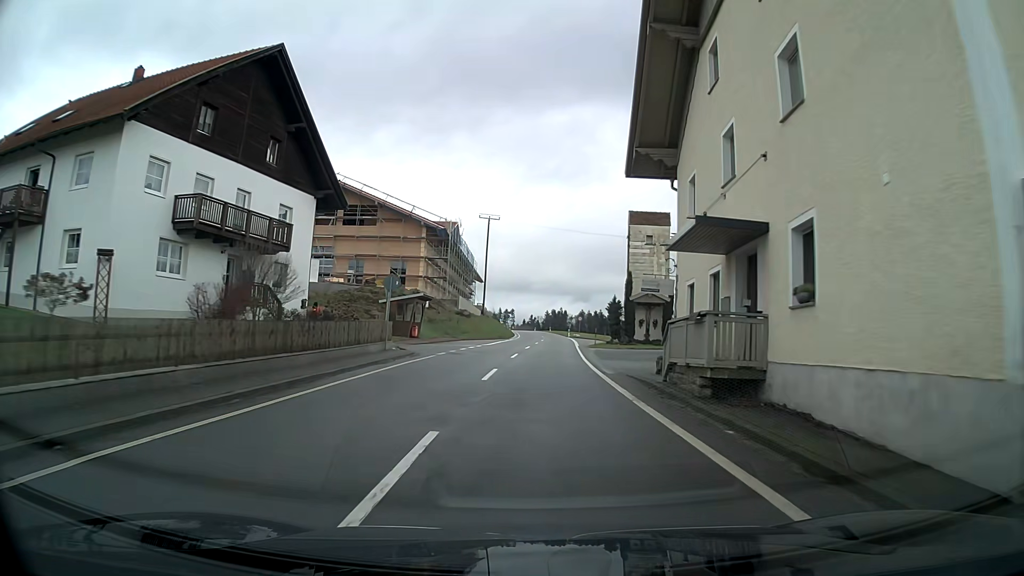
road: tertiary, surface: asphalt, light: Day
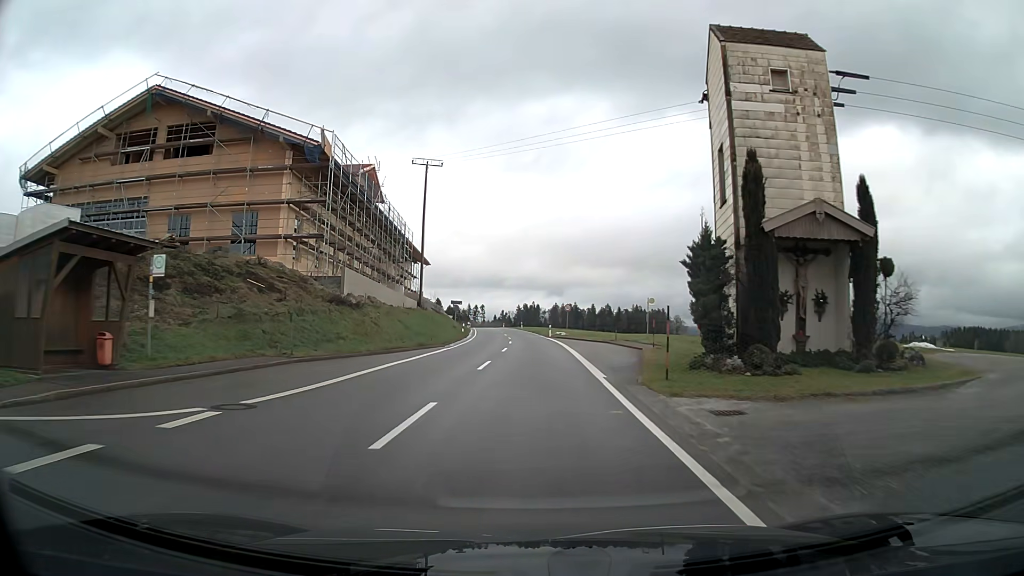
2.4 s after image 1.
(+0.9, +33.1) m; +2°
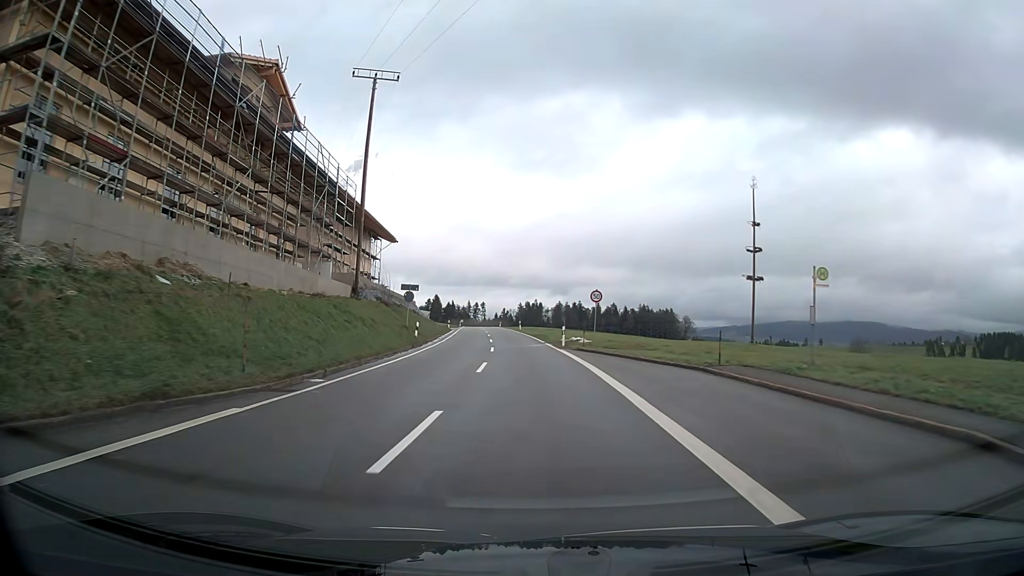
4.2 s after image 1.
(0.0, +24.9) m; -1°
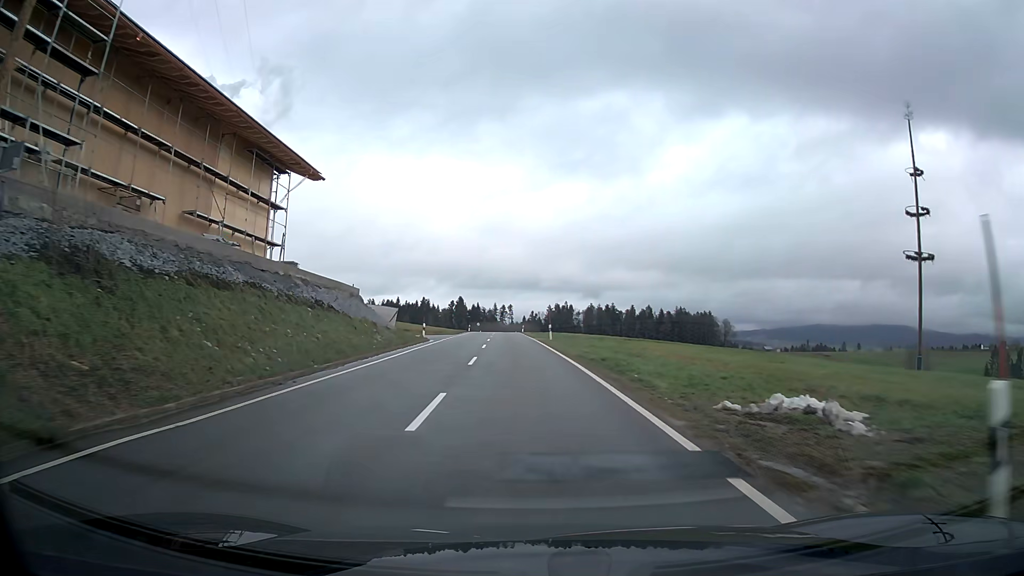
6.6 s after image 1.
(-0.7, +33.4) m; -3°
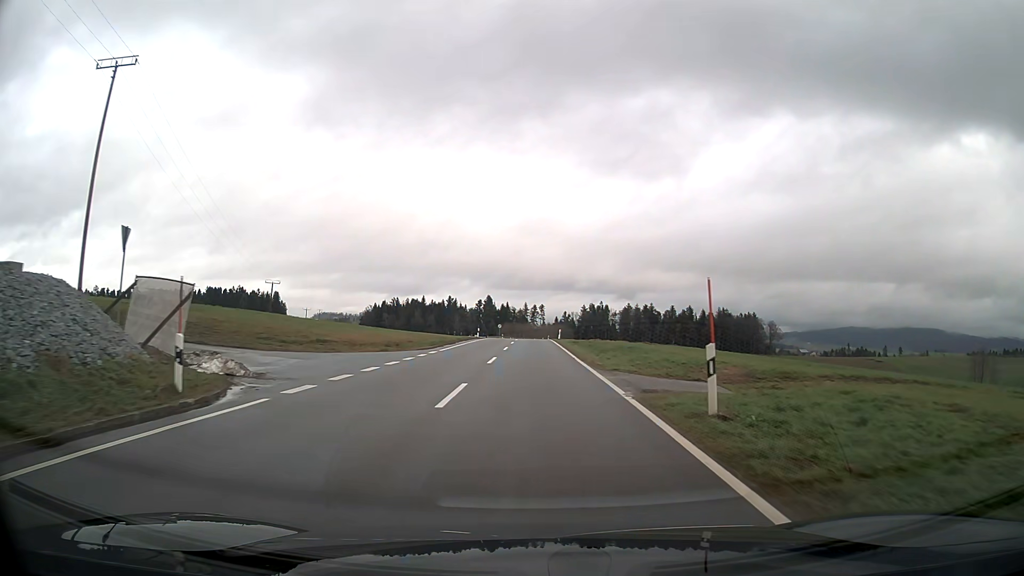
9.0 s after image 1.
(-0.8, +33.5) m; -2°
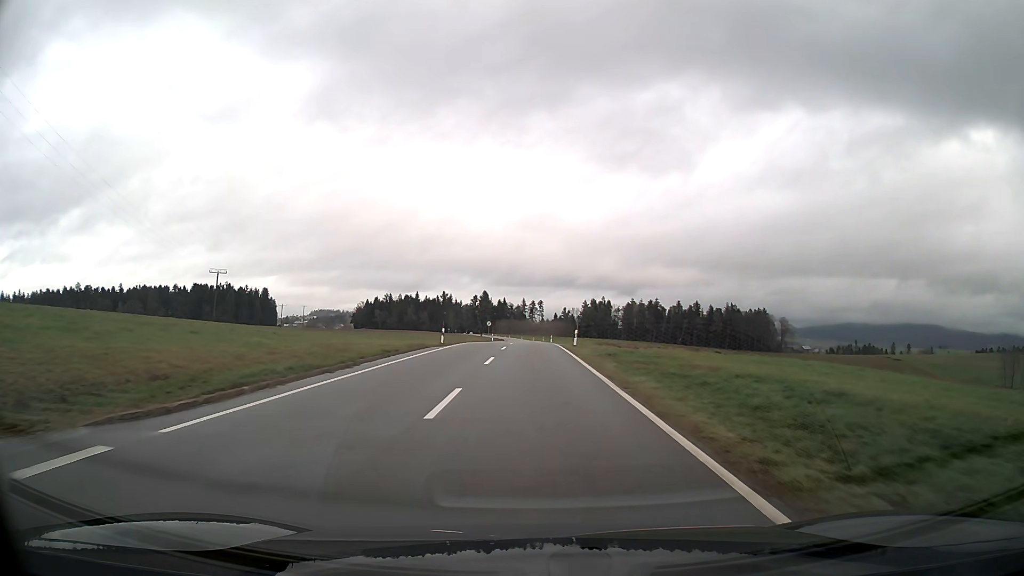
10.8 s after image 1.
(0.0, +25.1) m; 0°
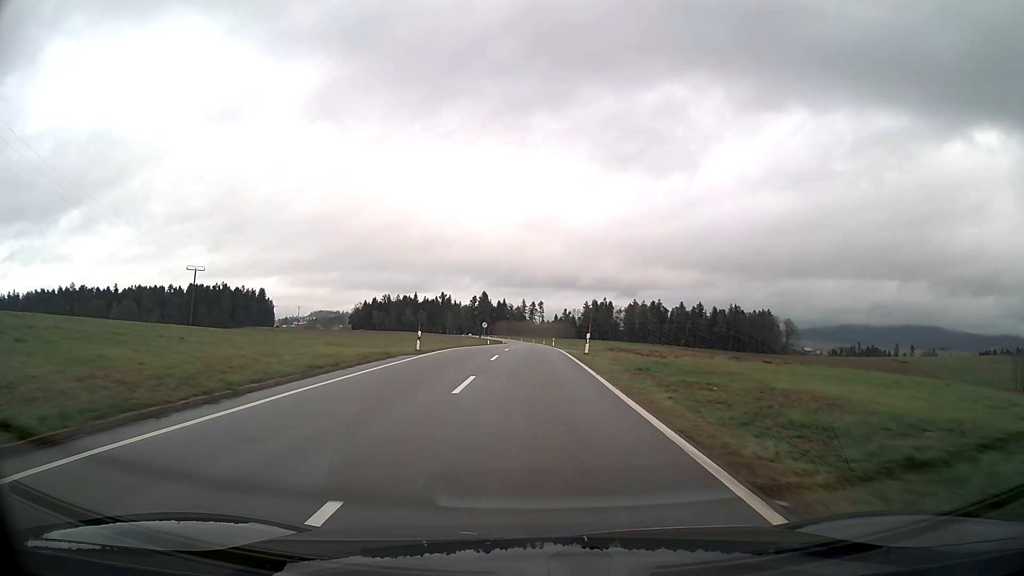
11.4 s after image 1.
(0.0, +8.5) m; 0°
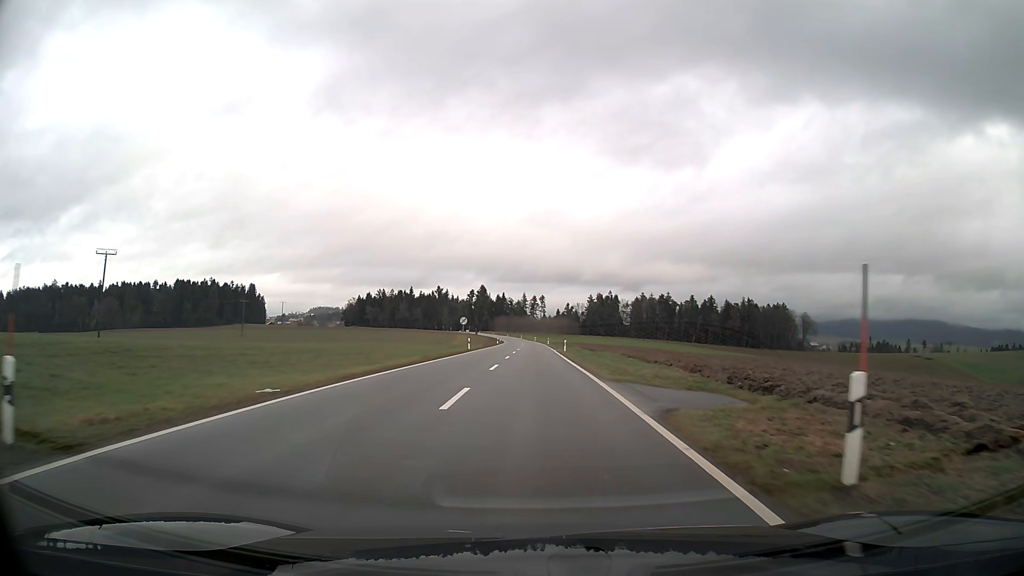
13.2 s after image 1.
(0.0, +26.1) m; 0°
(0, +10) (0, +20) (0, +30) (0, +40) (0, +50) (0, +60) (0, +70) (0, +80) (0, +90) (0, +100) m
